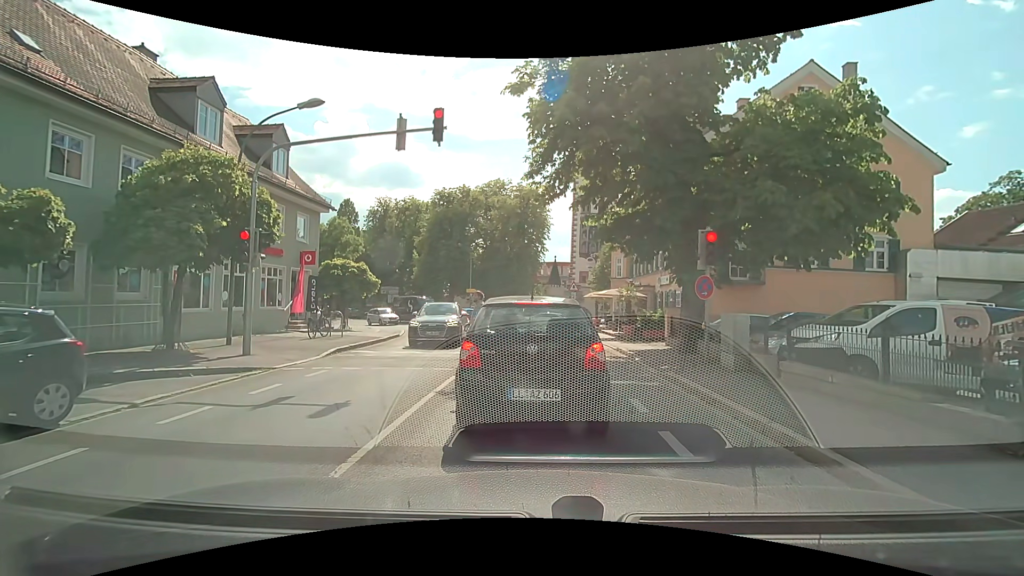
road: secondary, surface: asphalt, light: Day
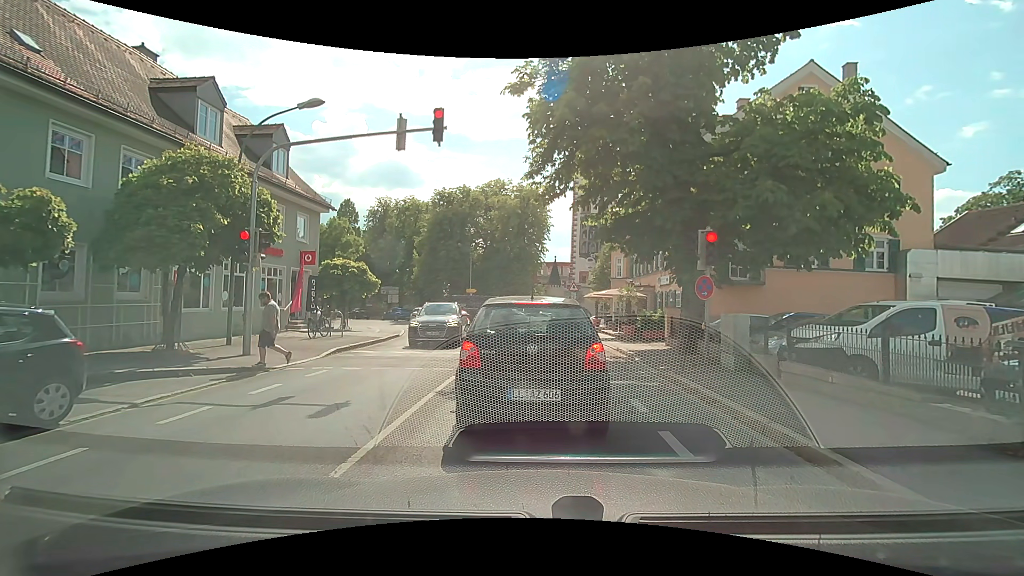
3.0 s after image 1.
(0.0, +0.1) m; 0°
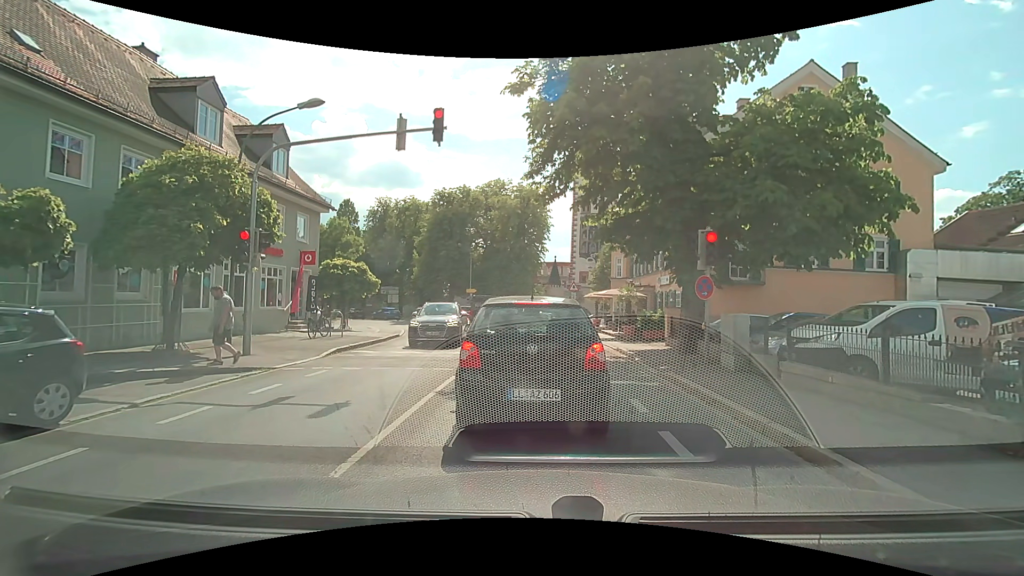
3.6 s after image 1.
(0.0, 0.0) m; 0°
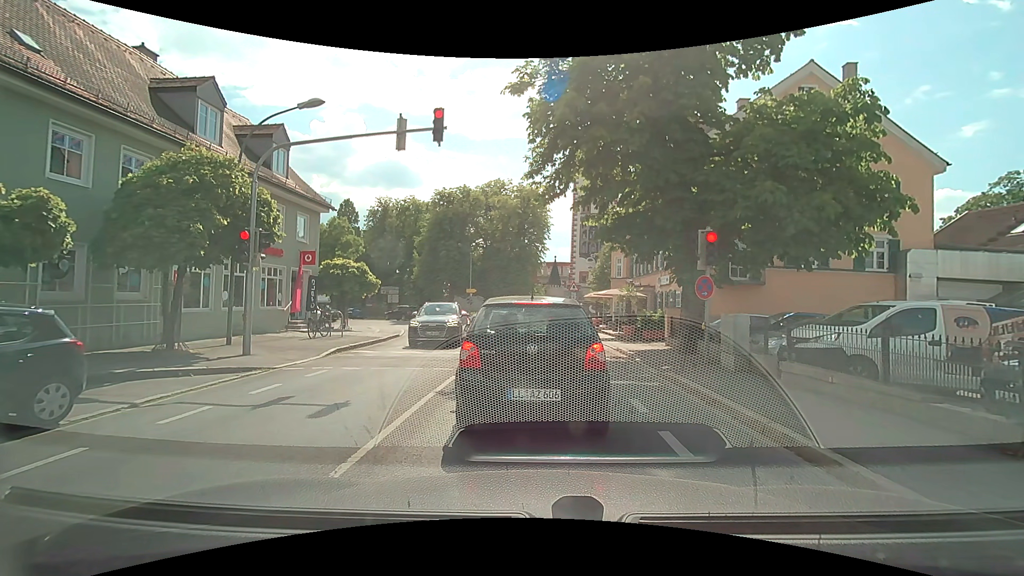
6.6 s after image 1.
(0.0, 0.0) m; 0°
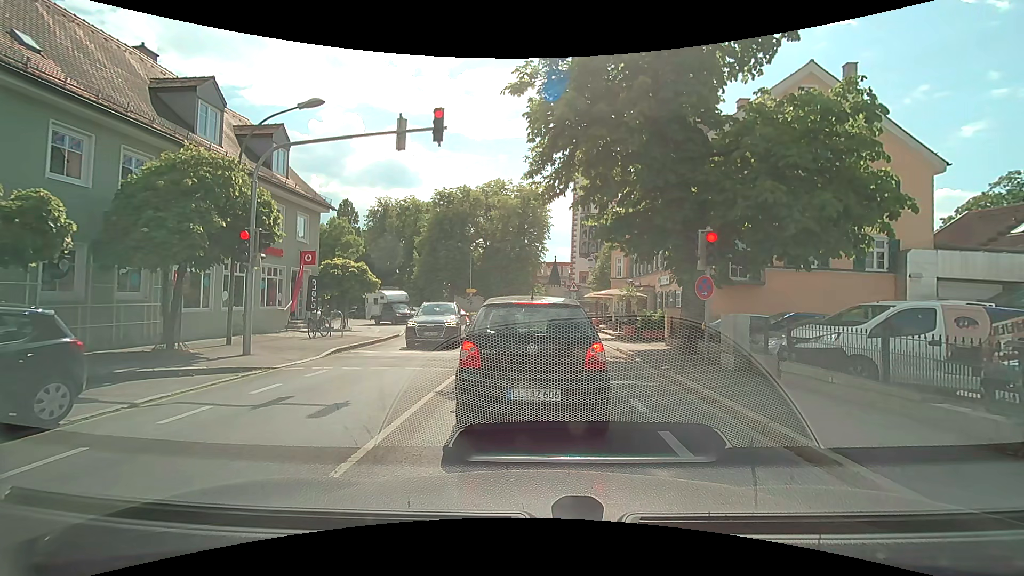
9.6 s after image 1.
(0.0, 0.0) m; 0°
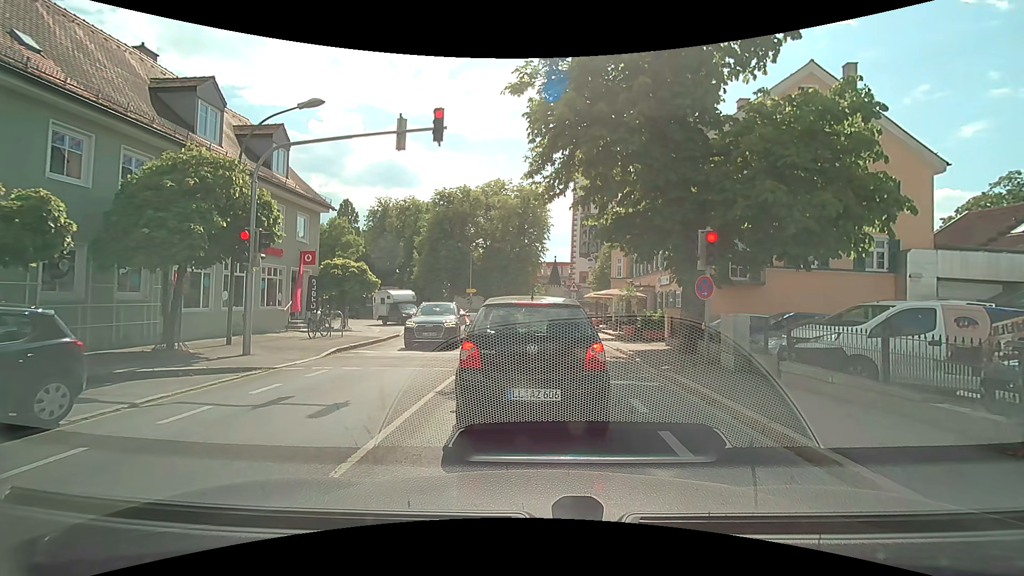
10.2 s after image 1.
(0.0, 0.0) m; 0°
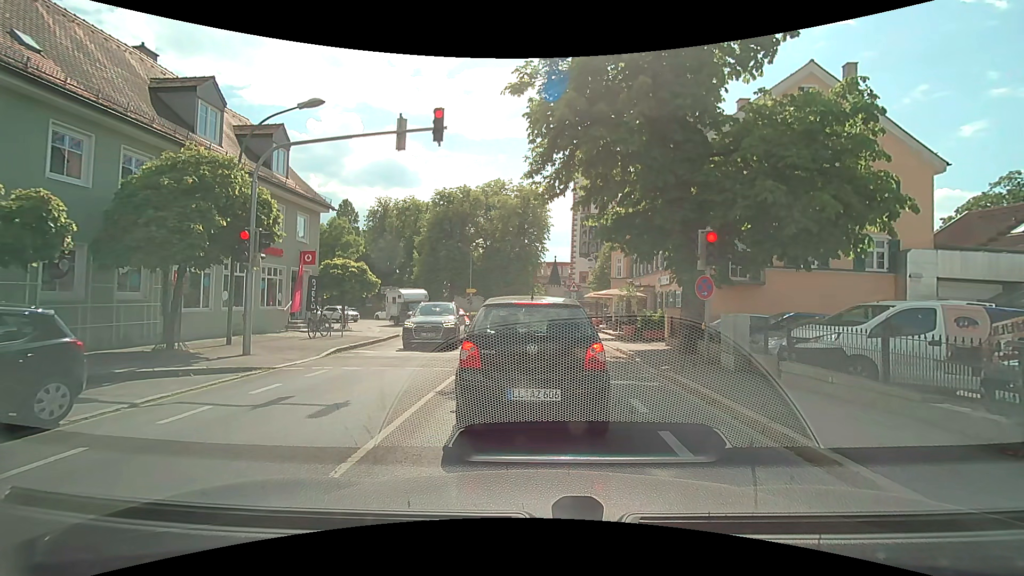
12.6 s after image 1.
(0.0, 0.0) m; 0°
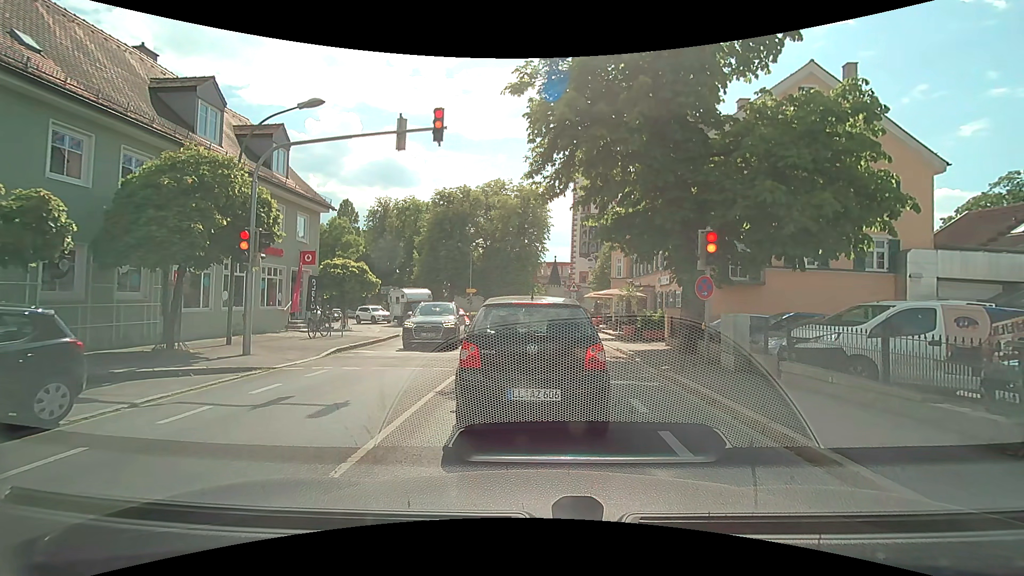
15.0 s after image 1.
(0.0, 0.0) m; 0°
